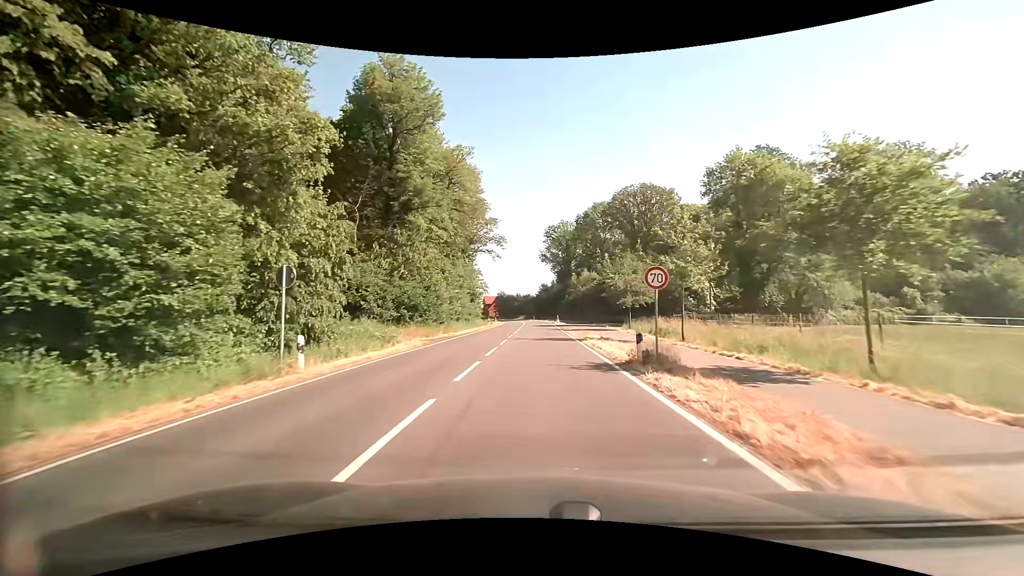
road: secondary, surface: asphalt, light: Day
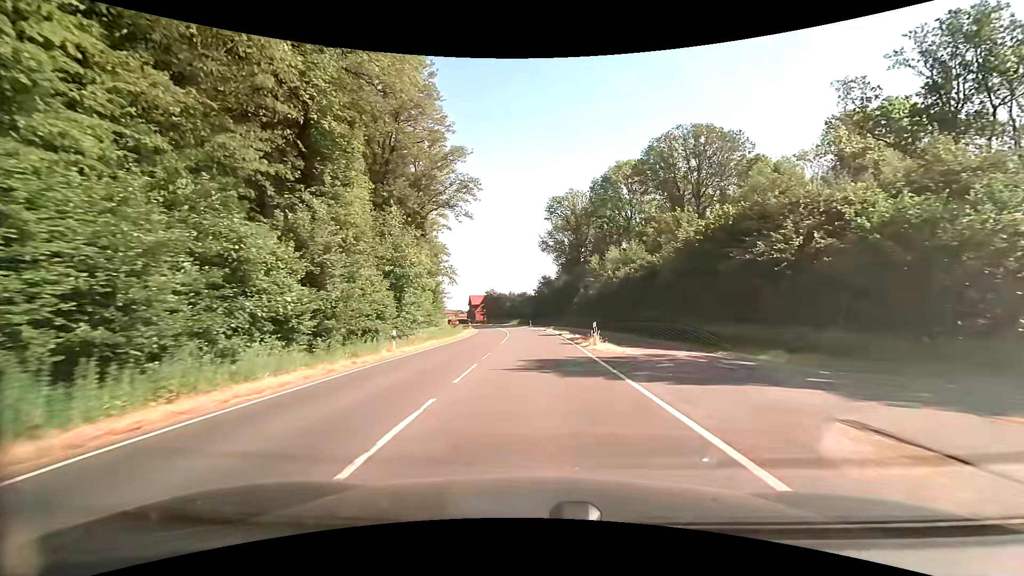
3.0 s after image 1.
(-0.3, +42.0) m; -1°
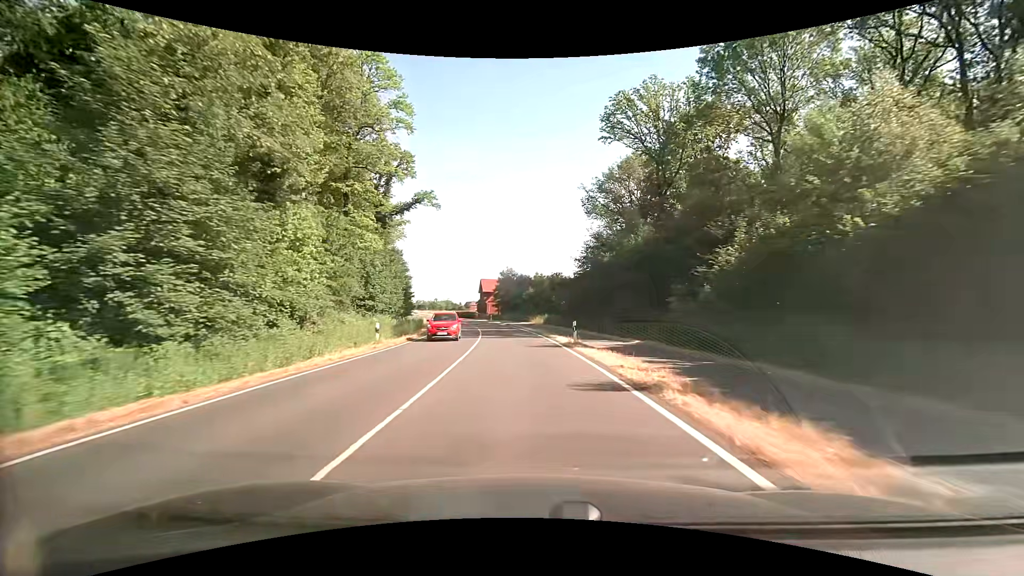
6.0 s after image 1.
(-0.7, +50.6) m; -4°
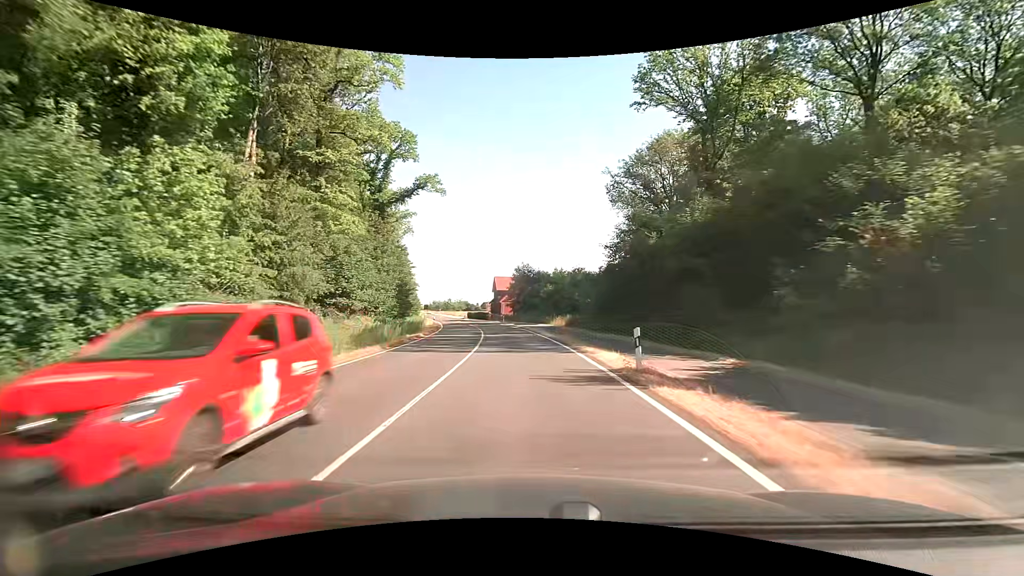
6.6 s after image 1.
(-0.1, +10.4) m; -2°
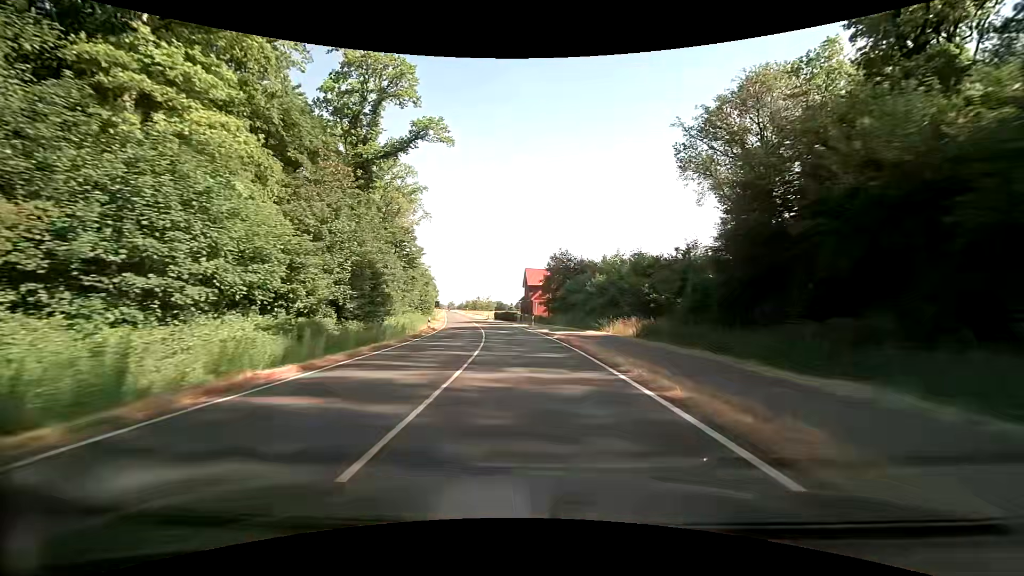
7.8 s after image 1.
(-0.8, +21.2) m; -4°
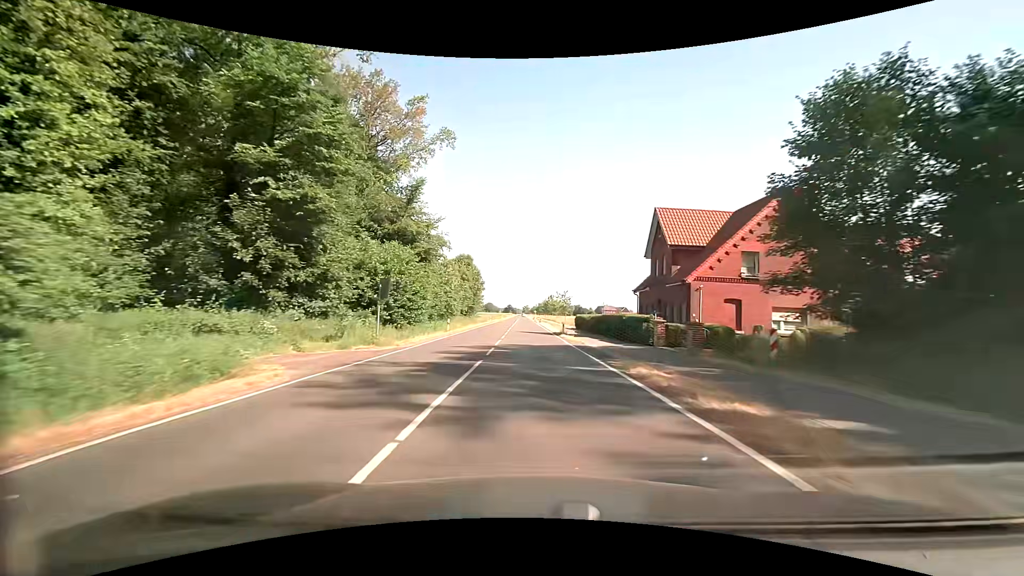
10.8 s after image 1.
(-5.0, +54.9) m; -9°
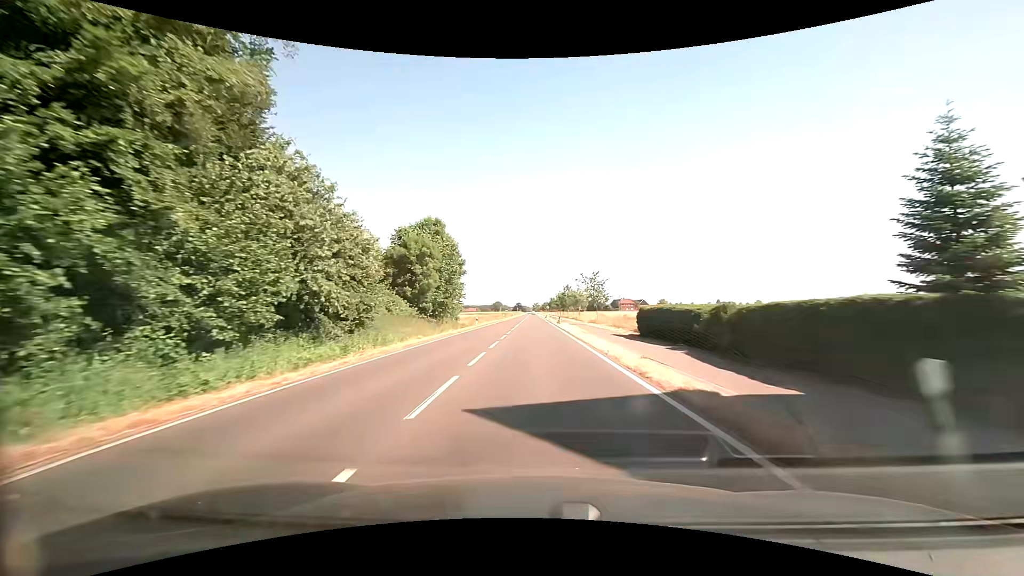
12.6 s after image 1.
(-0.4, +34.5) m; -1°
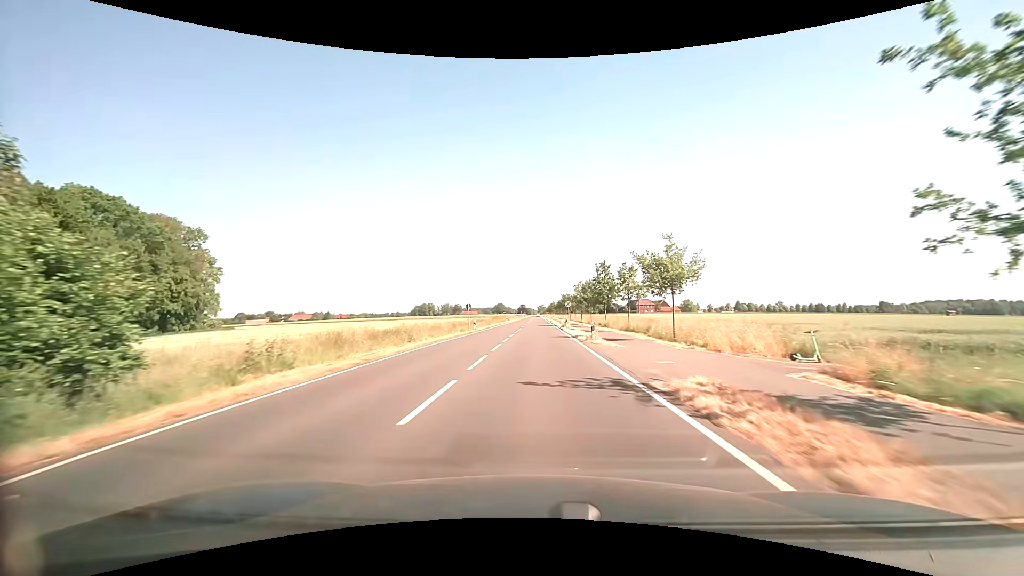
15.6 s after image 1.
(-0.4, +54.4) m; -1°
(0, +10) (0, +20) (0, +30) (0, +40) (0, +50) (0, +60) (0, +70) (0, +80) (0, +90) (0, +100) m
